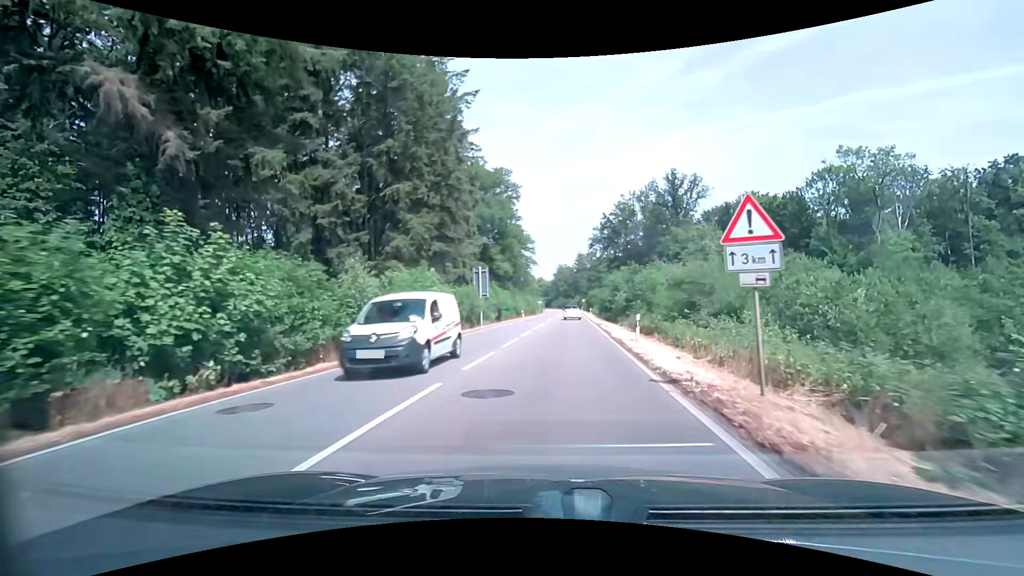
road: secondary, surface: asphalt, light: Day
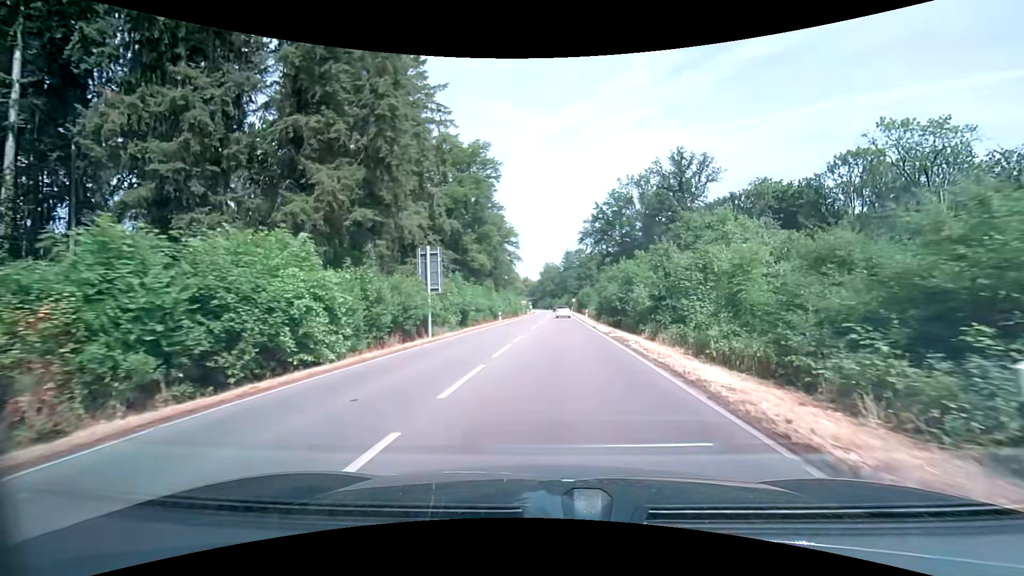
(+0.3, +15.4) m; +2°
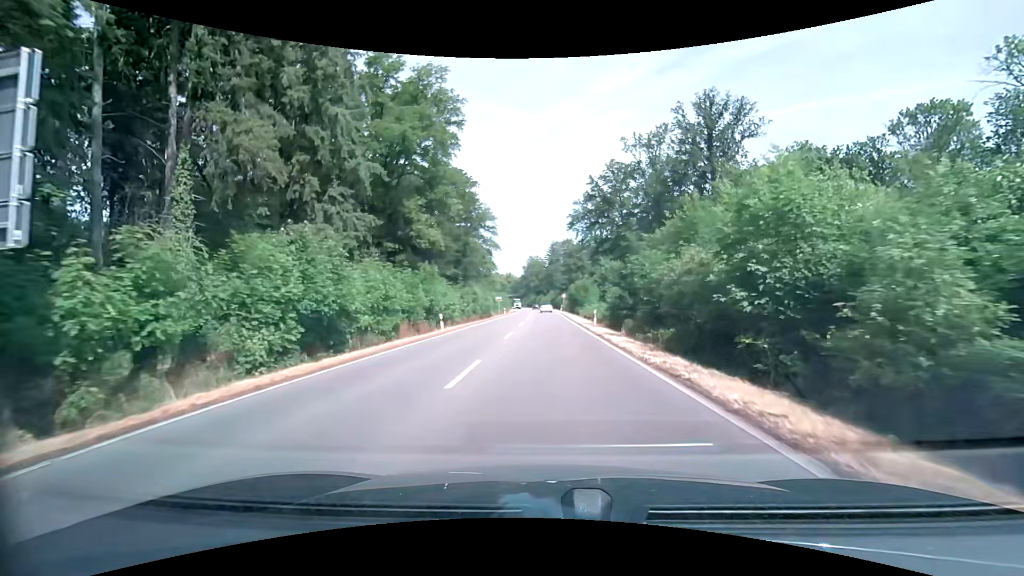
(+0.6, +23.2) m; +2°
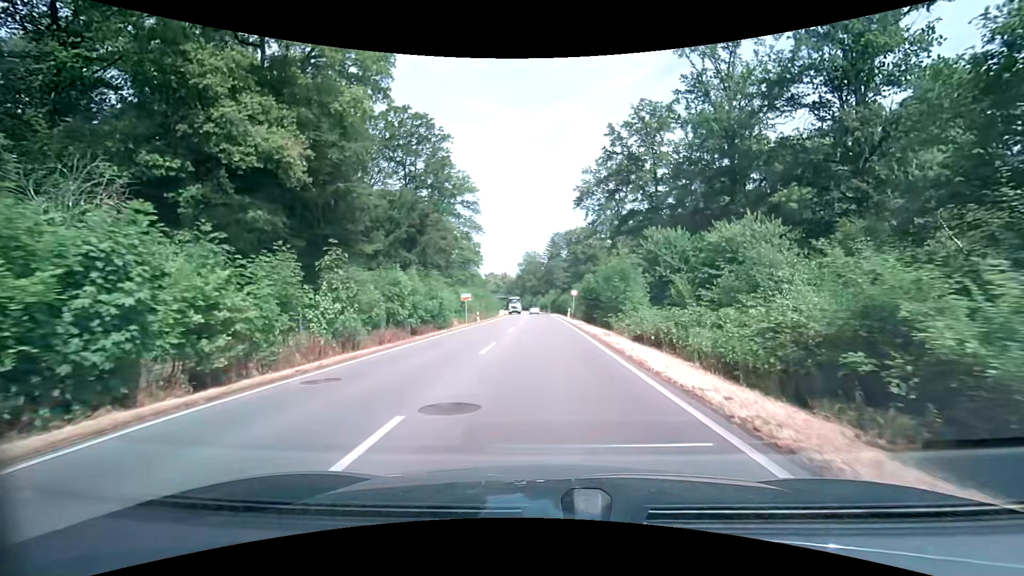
(0.0, +30.0) m; 0°
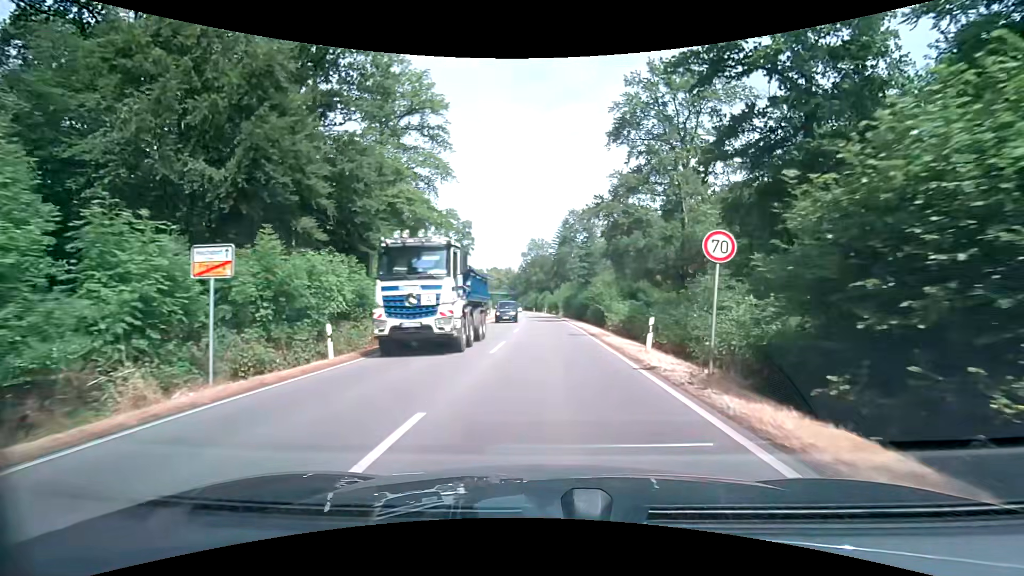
(-0.3, +35.8) m; -1°
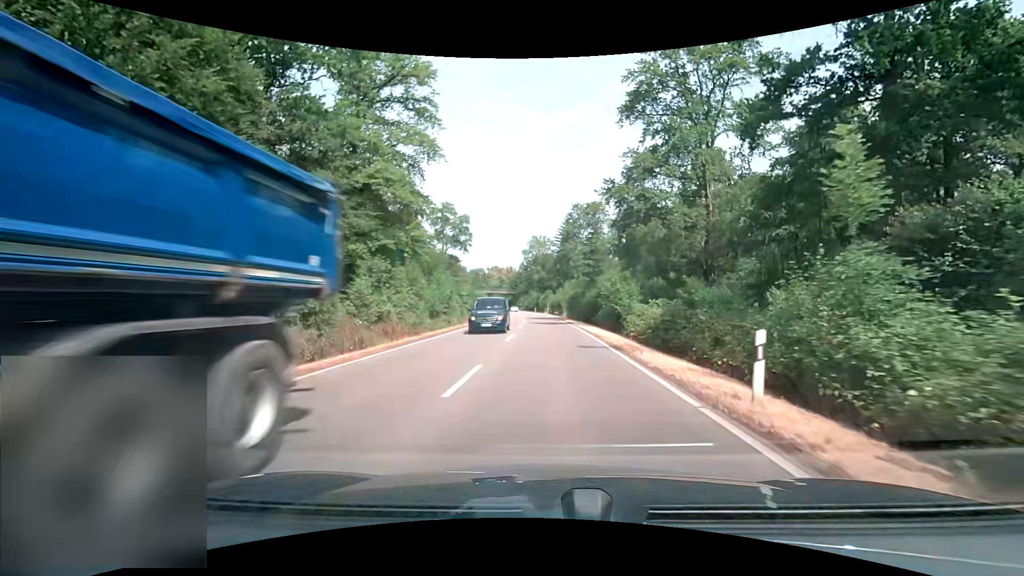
(0.0, +7.0) m; 0°
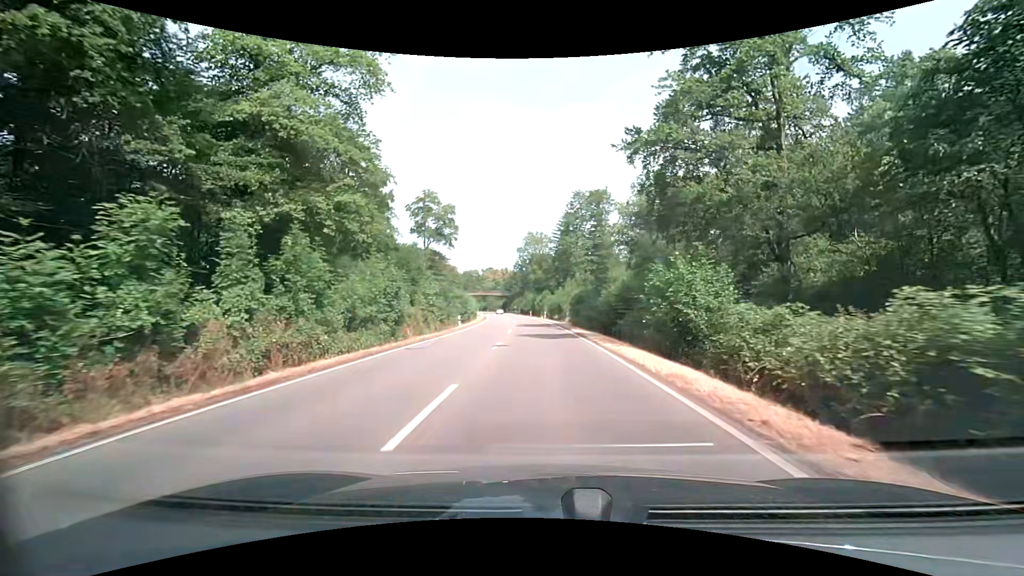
(0.0, +14.8) m; 0°
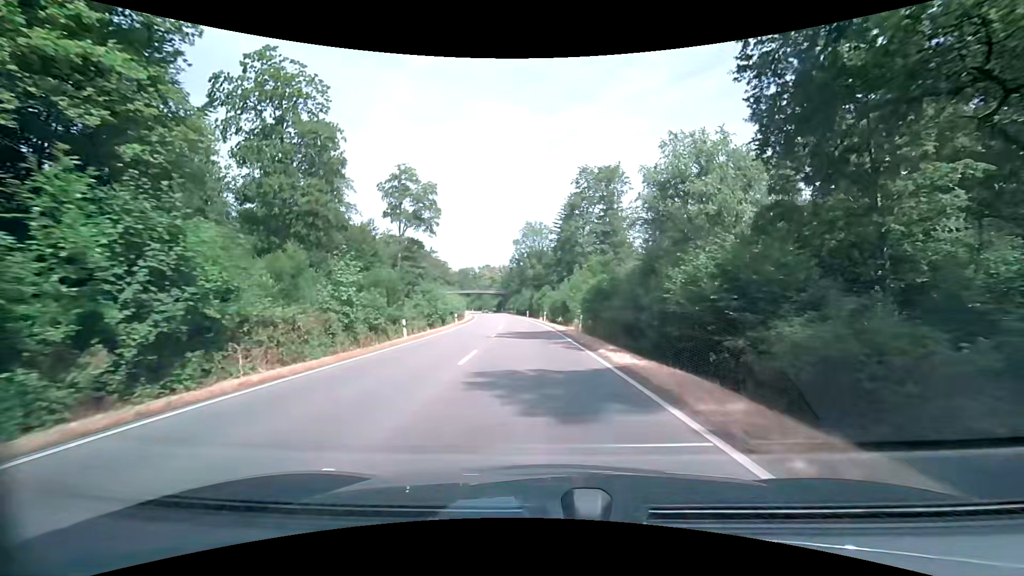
(0.0, +16.7) m; 0°
(0, +10) (0, +20) (-1, +30) (-2, +40) (-2, +50) (-3, +60) (-4, +70) (-6, +80) (-7, +90) (-8, +100) m
